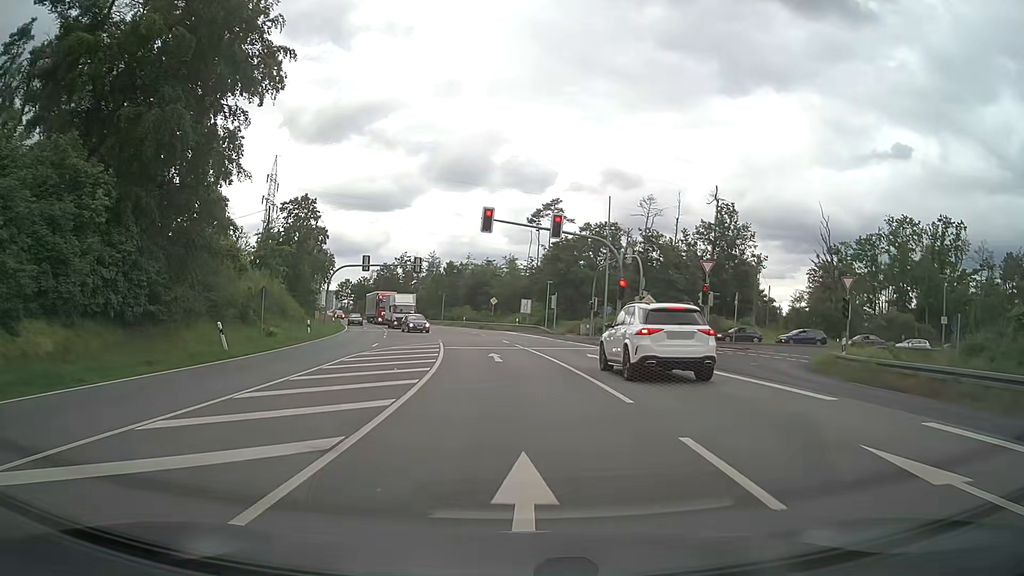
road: primary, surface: asphalt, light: Day
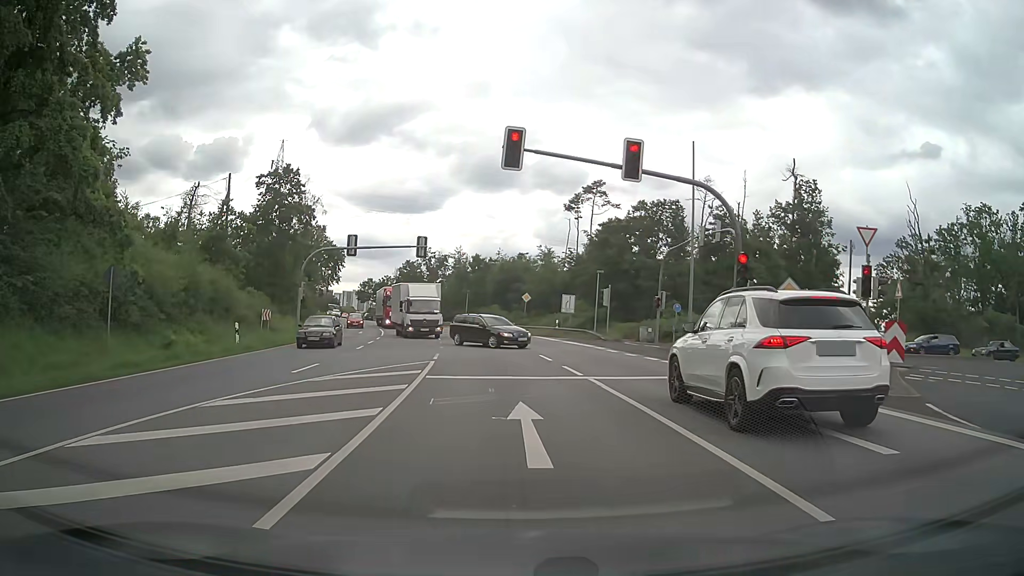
(-0.4, +15.0) m; -3°
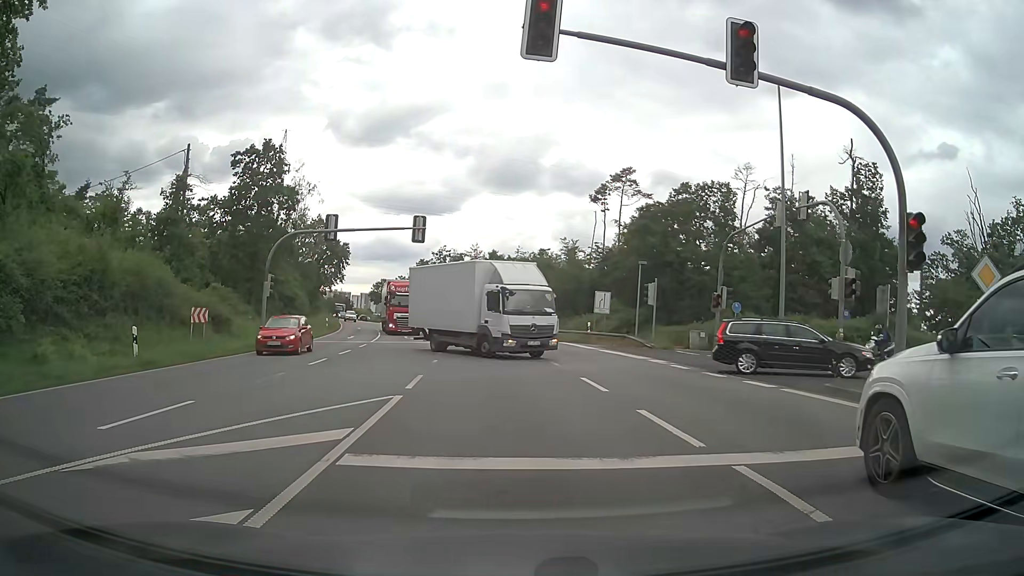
(-0.1, +8.8) m; -2°
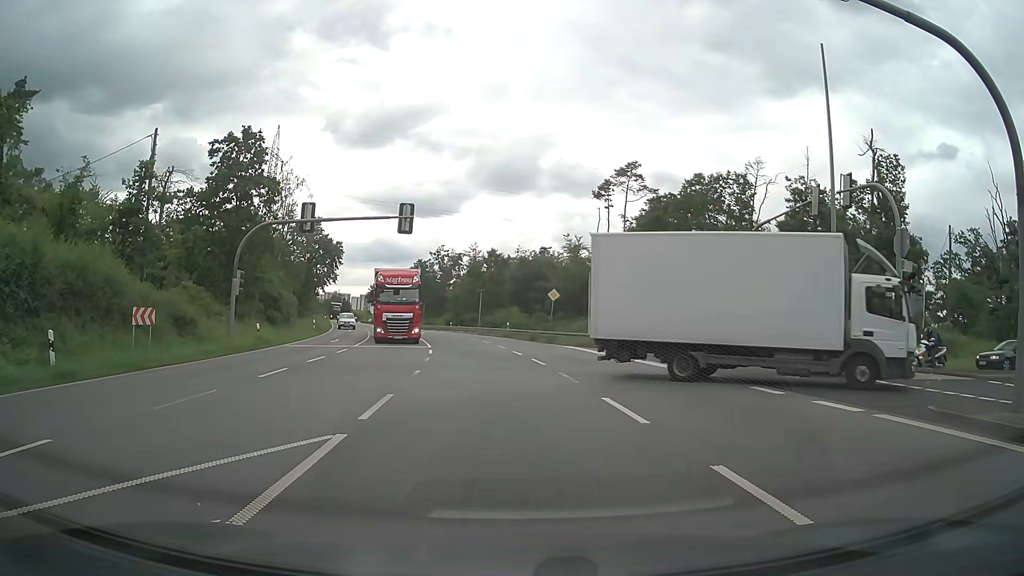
(0.0, +3.6) m; -1°
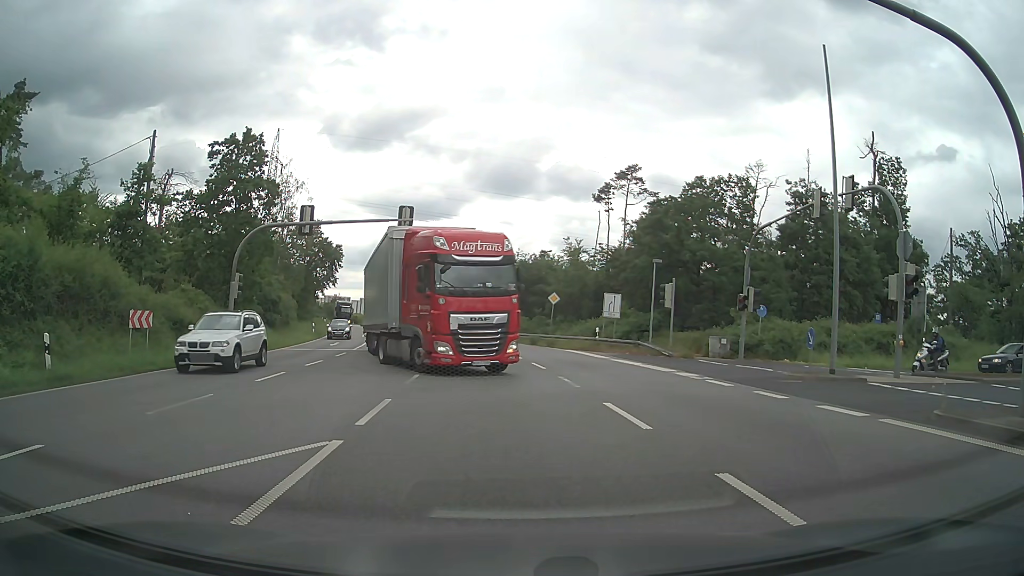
(0.0, +0.3) m; 0°
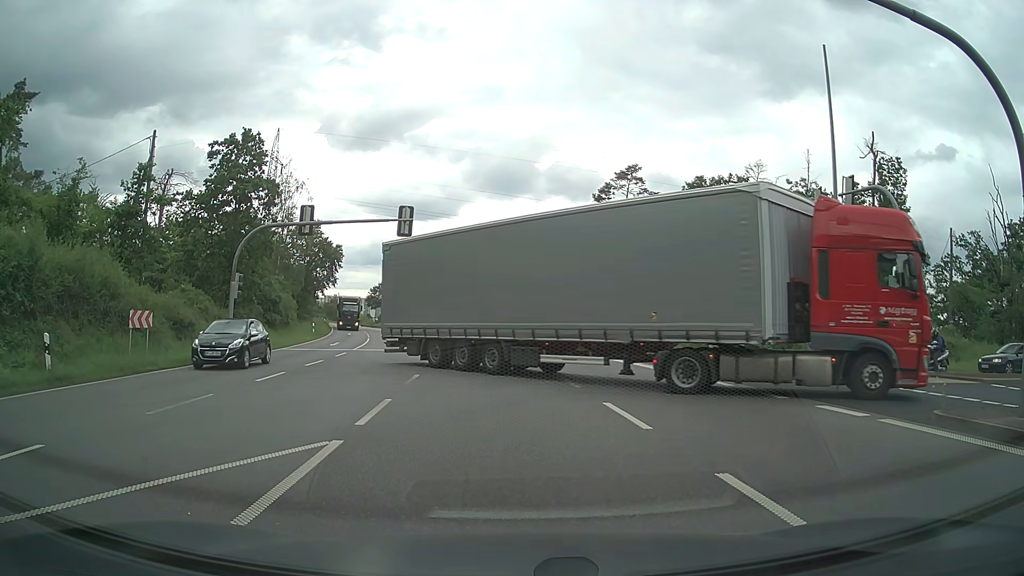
(0.0, 0.0) m; 0°
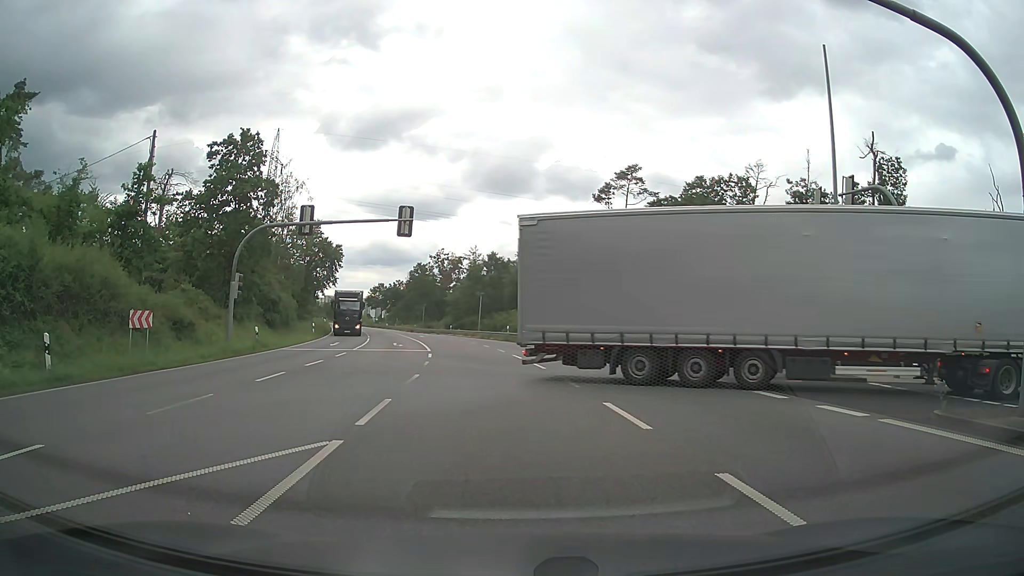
(0.0, 0.0) m; 0°
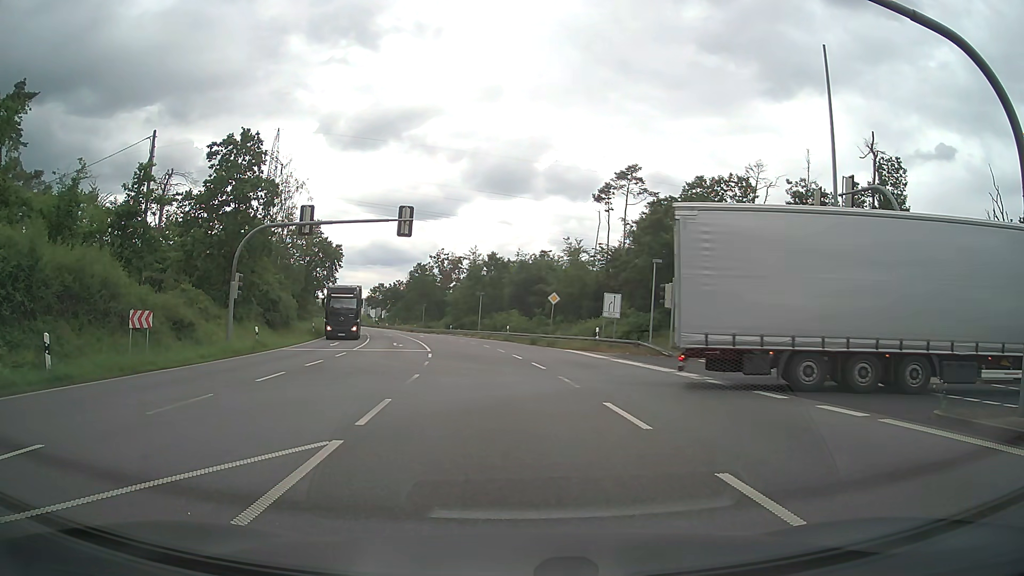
(0.0, 0.0) m; 0°
